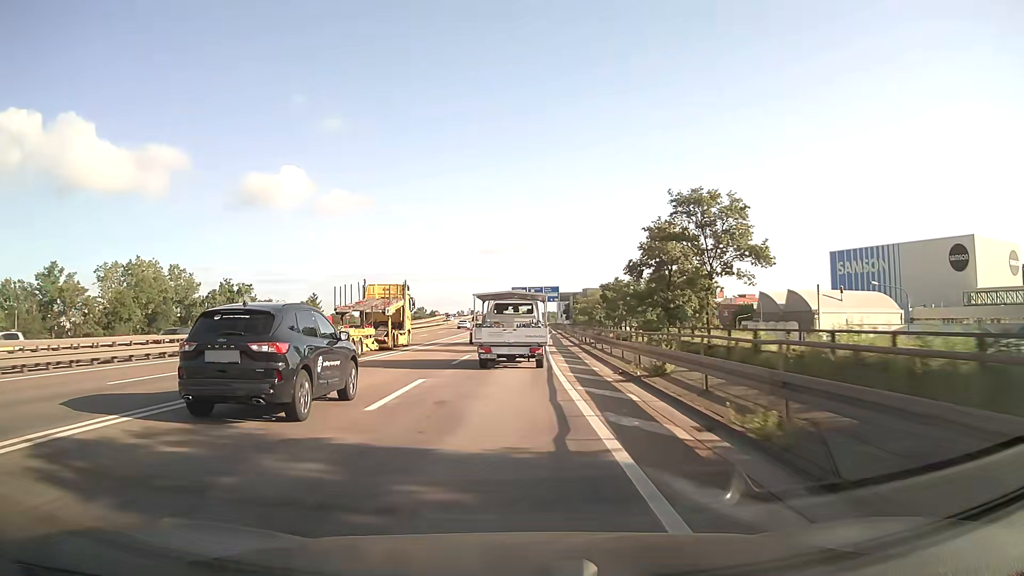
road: motorway_link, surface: asphalt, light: Day
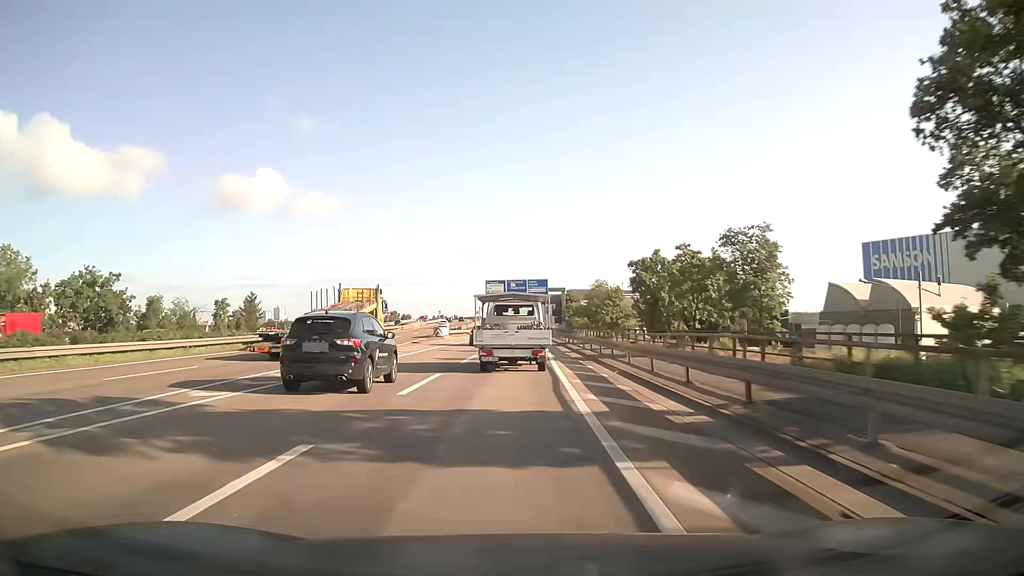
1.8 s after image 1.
(+0.4, +33.8) m; +2°
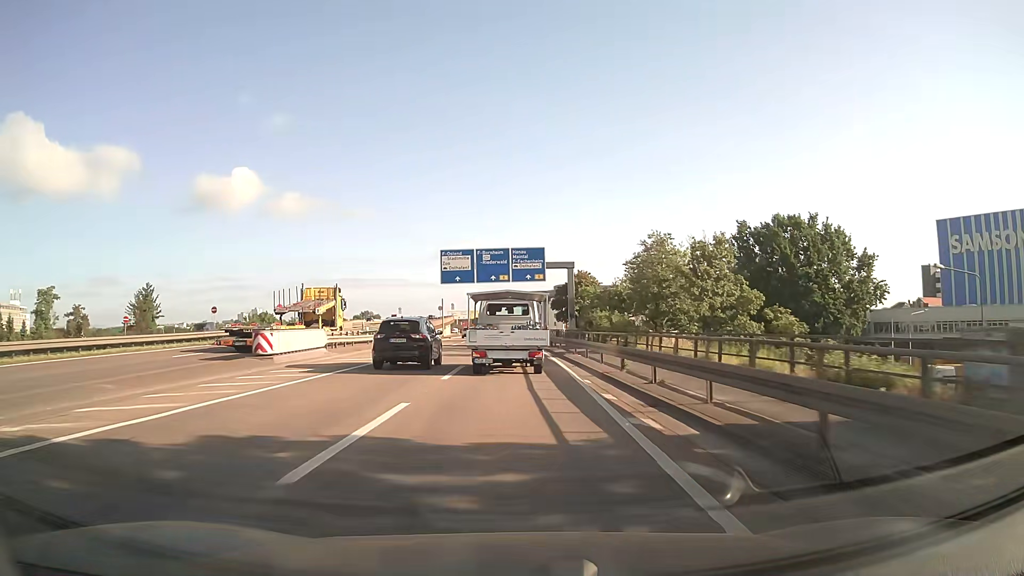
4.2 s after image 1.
(+0.5, +43.9) m; +1°
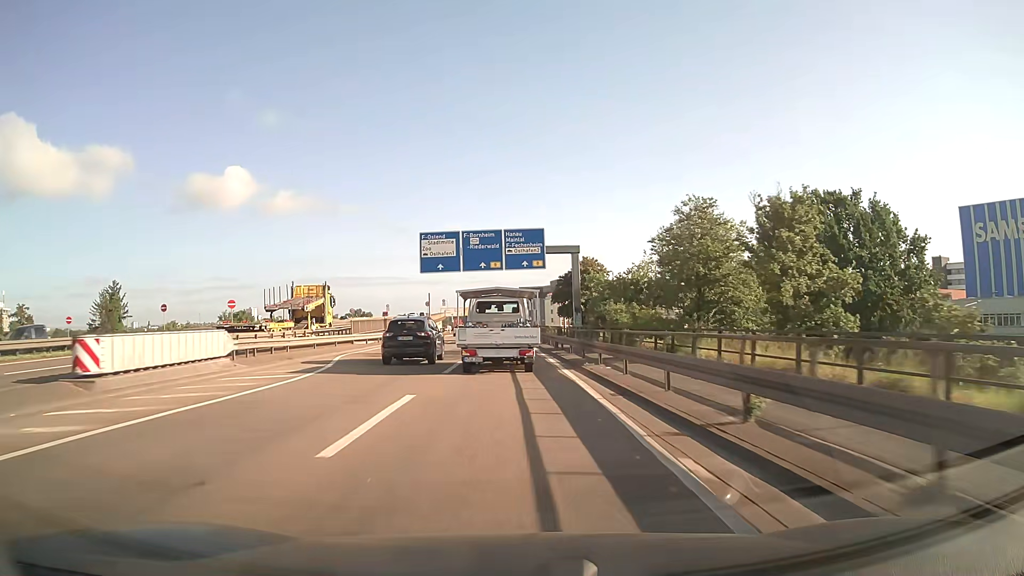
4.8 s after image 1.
(+0.1, +10.5) m; +1°
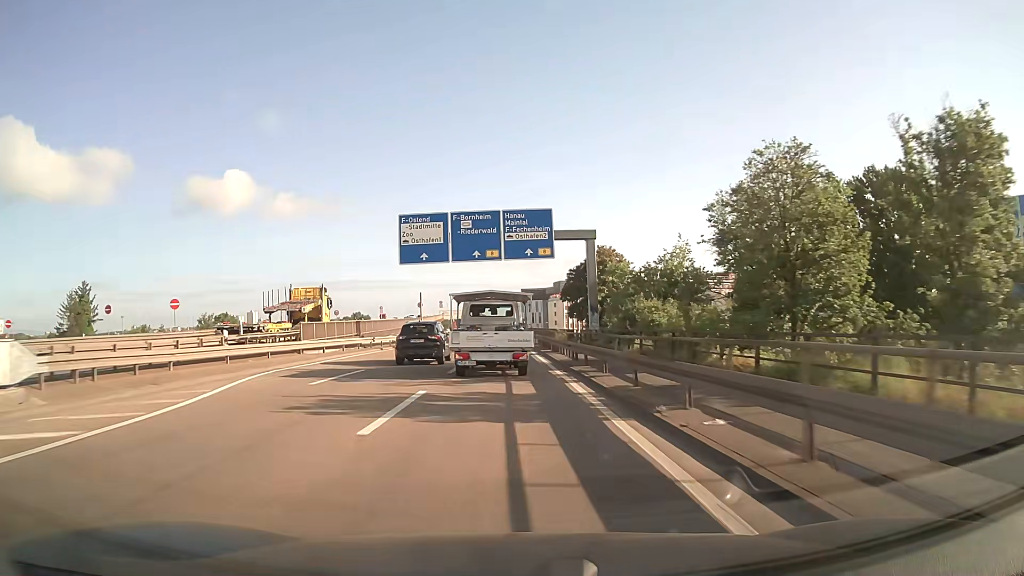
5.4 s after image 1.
(-0.1, +10.3) m; -1°
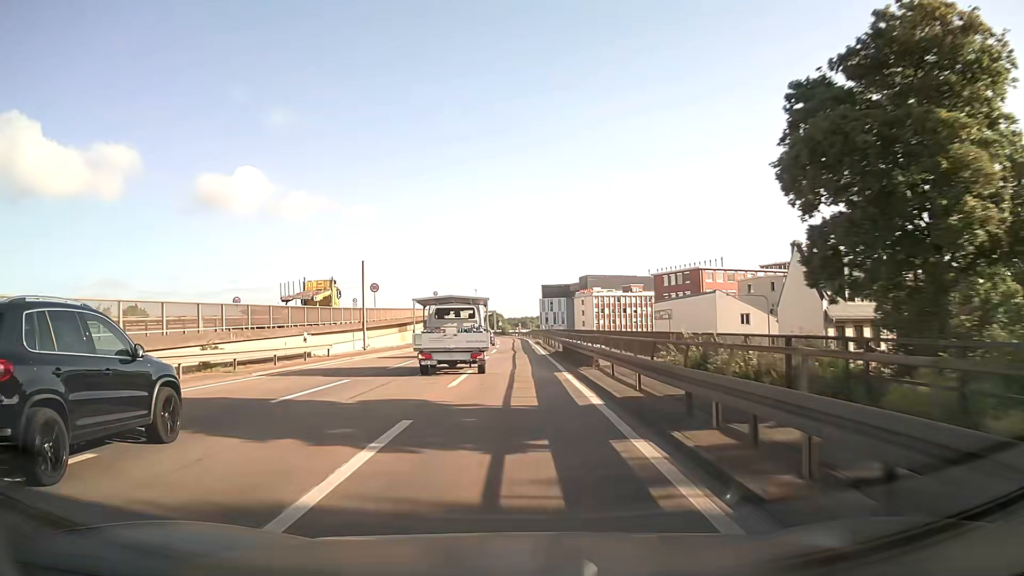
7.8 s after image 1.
(-0.5, +40.6) m; -2°
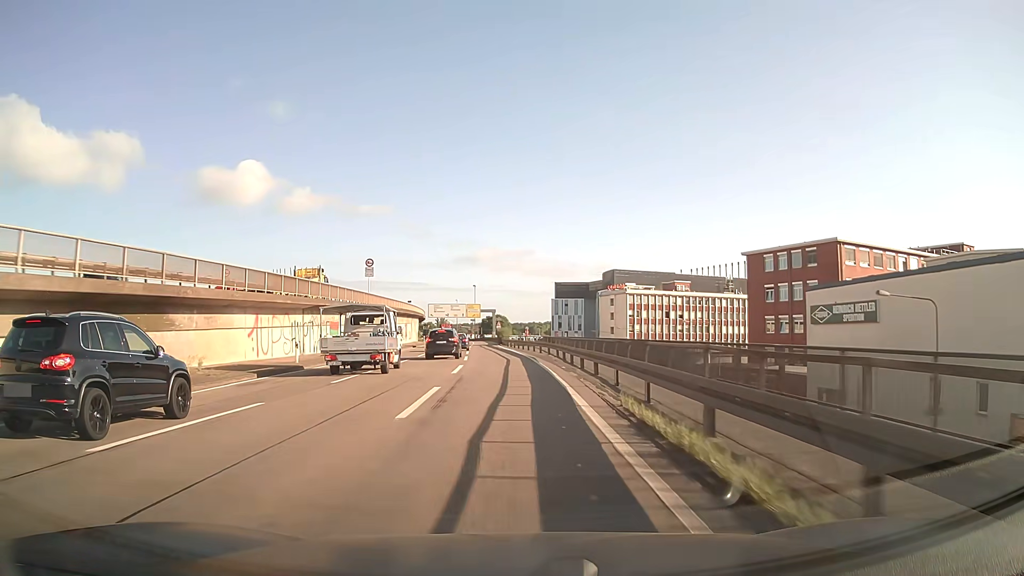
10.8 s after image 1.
(+0.2, +53.7) m; -1°
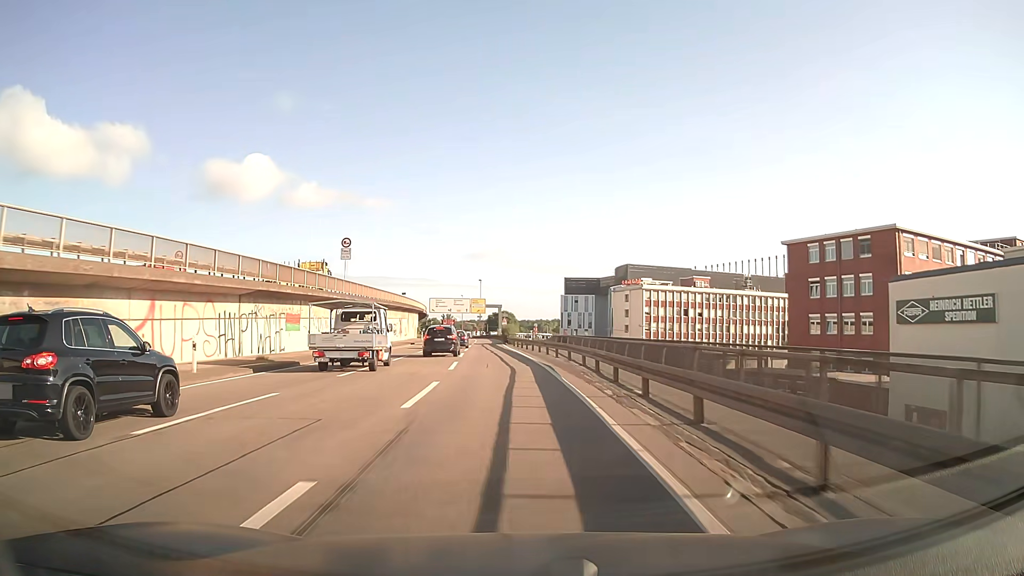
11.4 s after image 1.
(-0.1, +10.9) m; -1°
(0, +10) (0, +20) (-1, +30) (-1, +40) (-2, +50) (-2, +60) (-3, +70) (-3, +80) (-4, +90) (-4, +100) m
